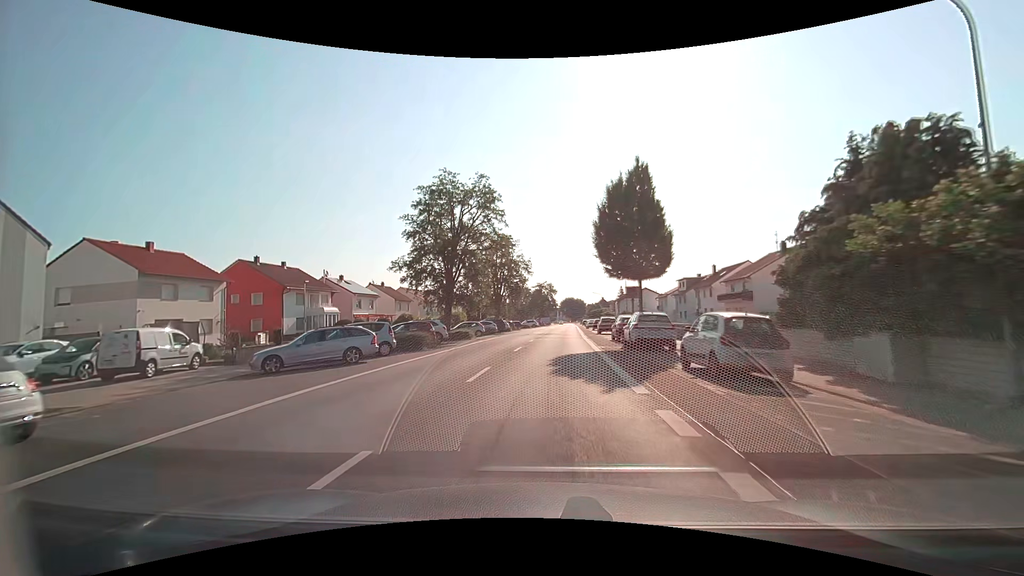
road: secondary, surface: asphalt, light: Day
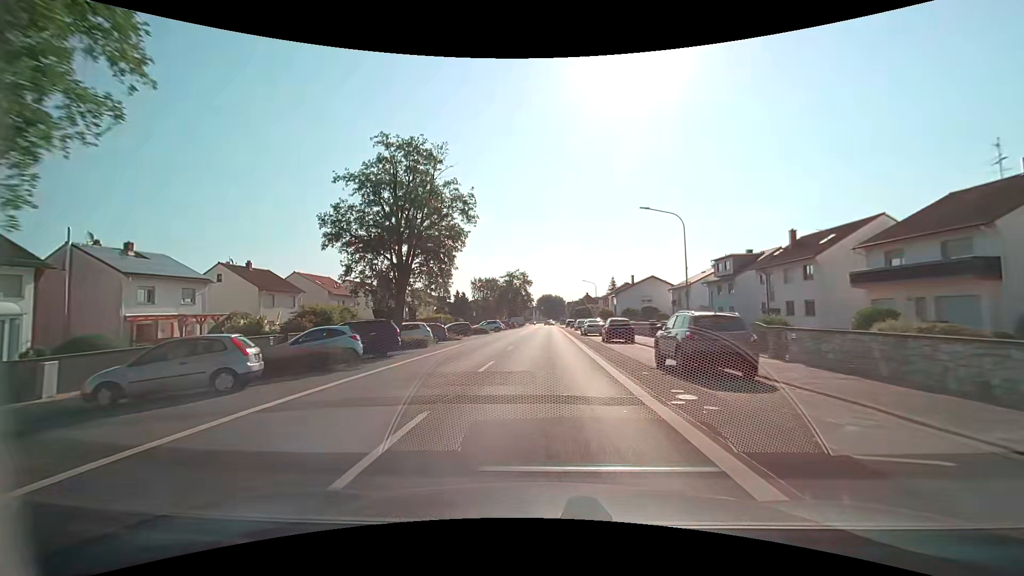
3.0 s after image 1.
(+1.2, +34.7) m; +4°
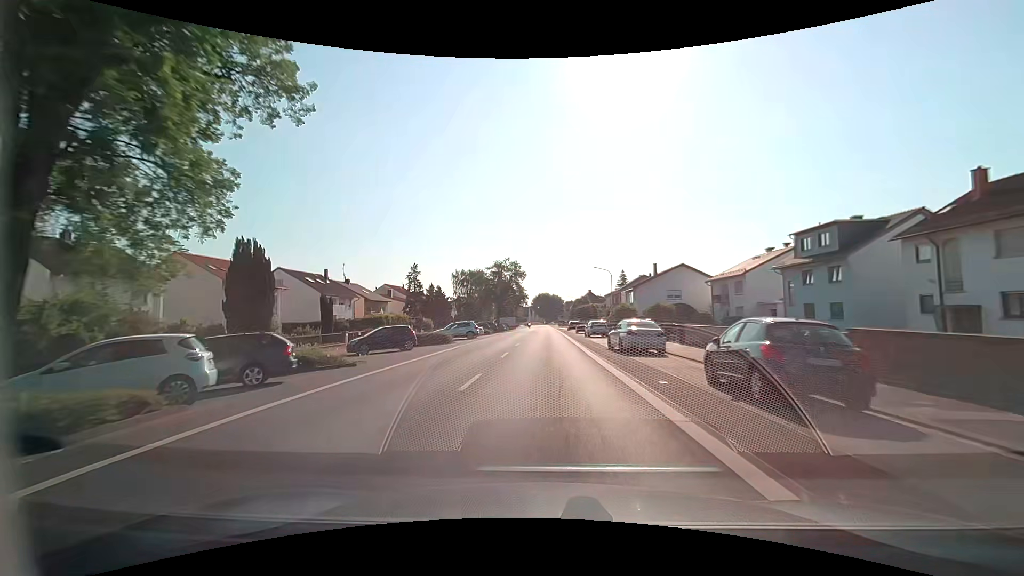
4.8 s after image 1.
(-0.2, +21.7) m; -1°
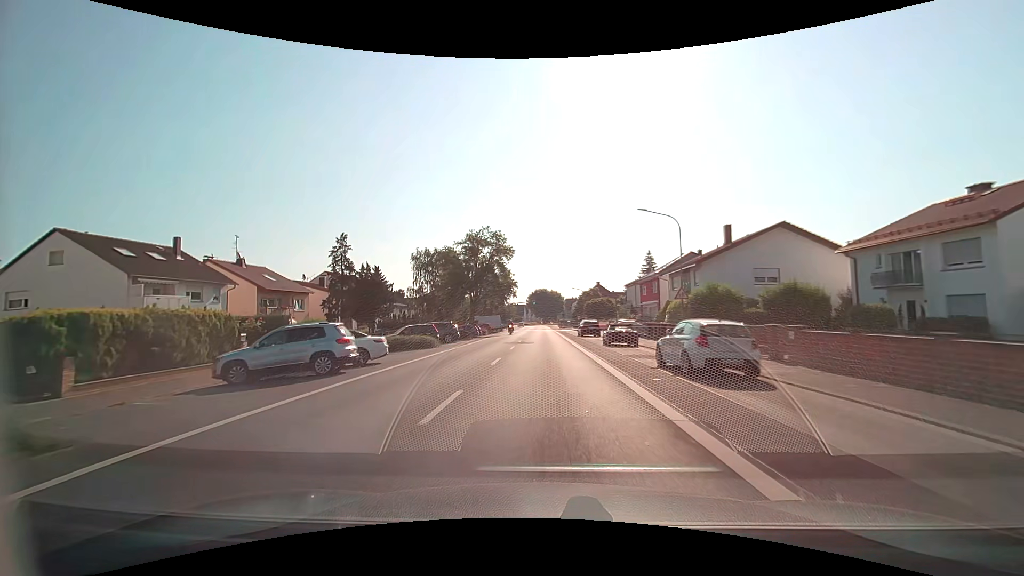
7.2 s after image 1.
(+0.3, +30.0) m; +1°
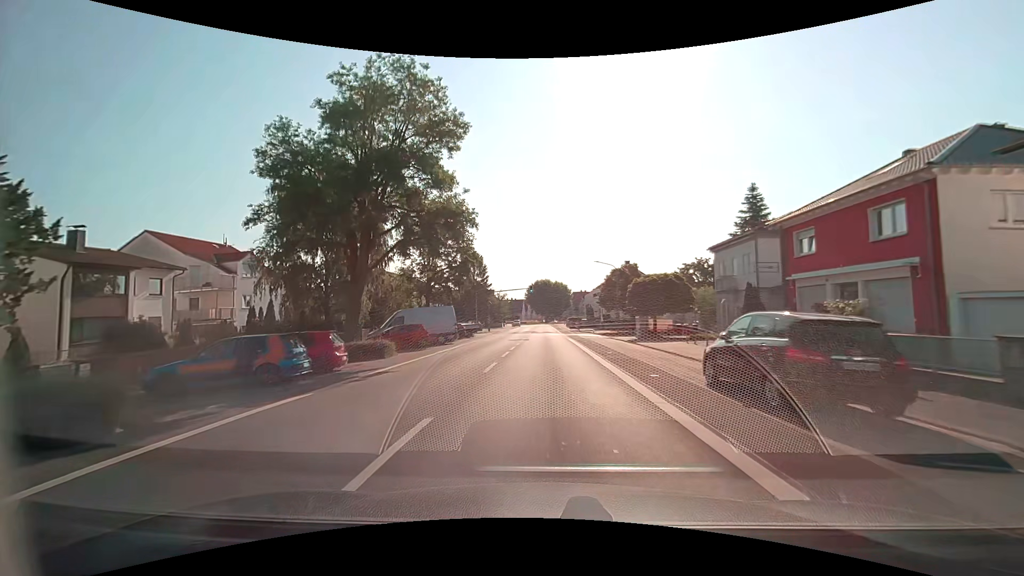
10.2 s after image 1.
(0.0, +38.7) m; 0°
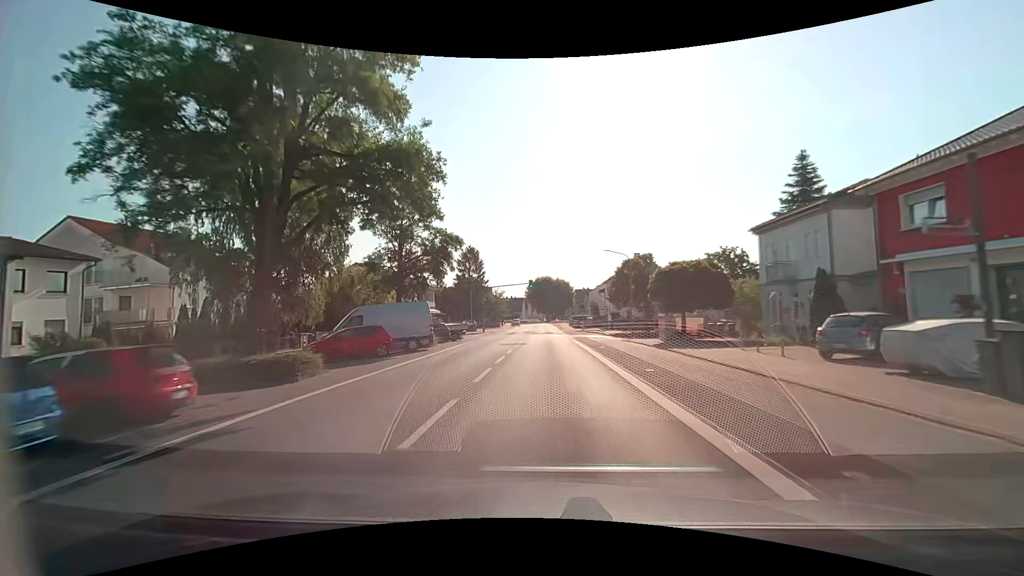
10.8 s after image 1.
(0.0, +7.7) m; 0°
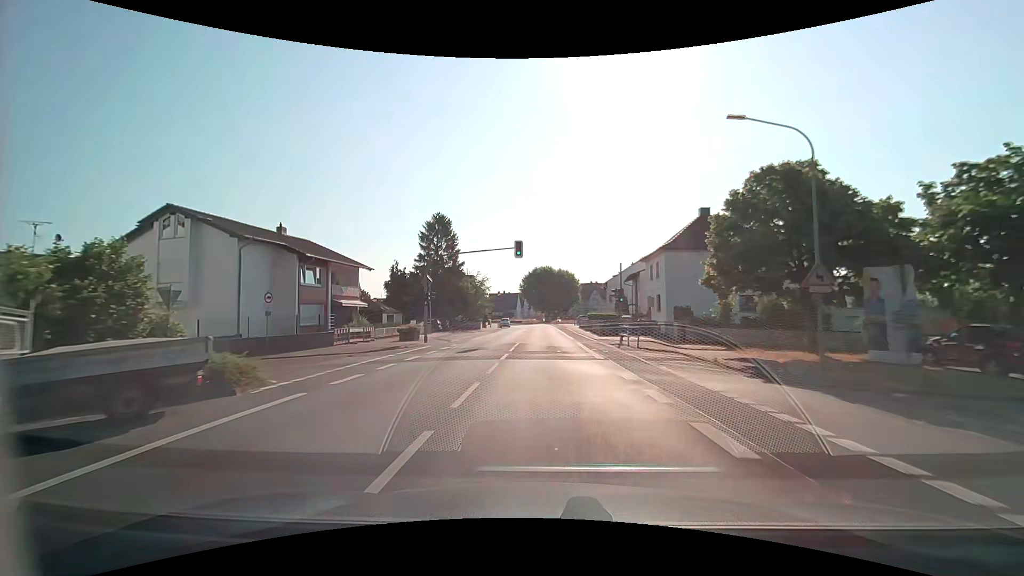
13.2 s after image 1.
(+0.1, +30.5) m; +1°
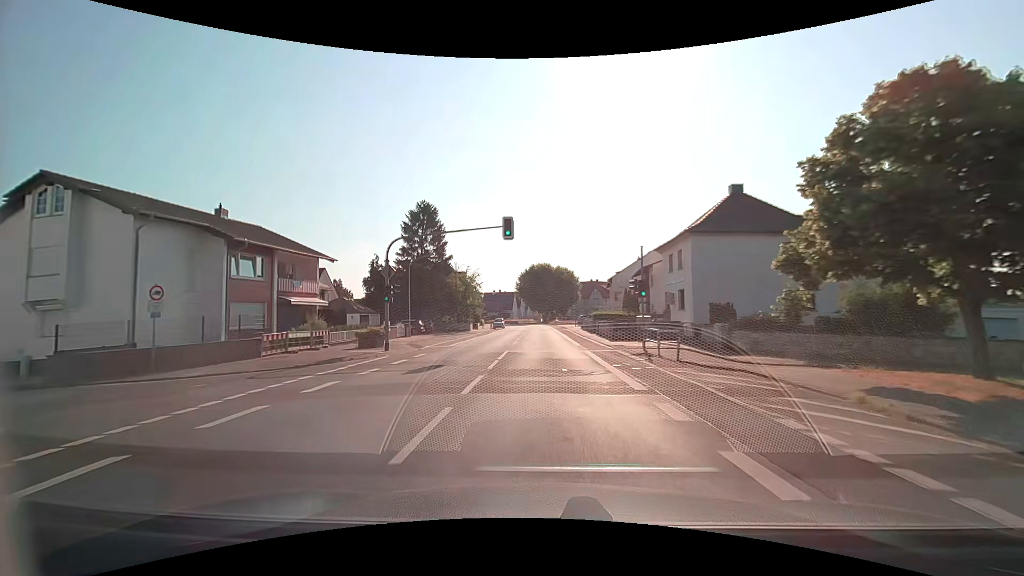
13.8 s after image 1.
(0.0, +7.5) m; -1°
(0, +10) (0, +20) (0, +30) (0, +40) (+1, +50) (+1, +60) (+1, +70) (0, +80) (-1, +90) (-3, +100) m
